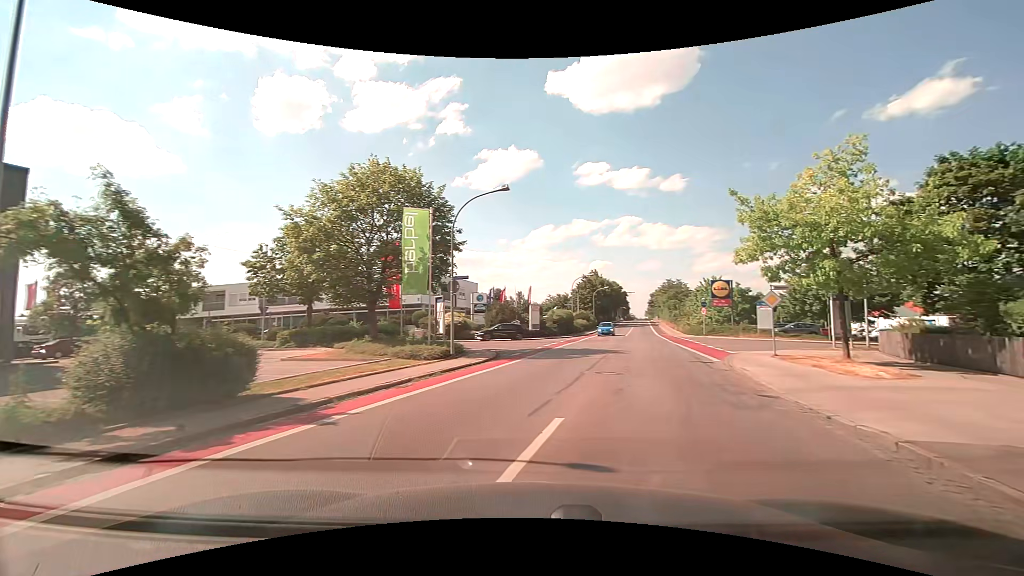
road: tertiary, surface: asphalt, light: Day
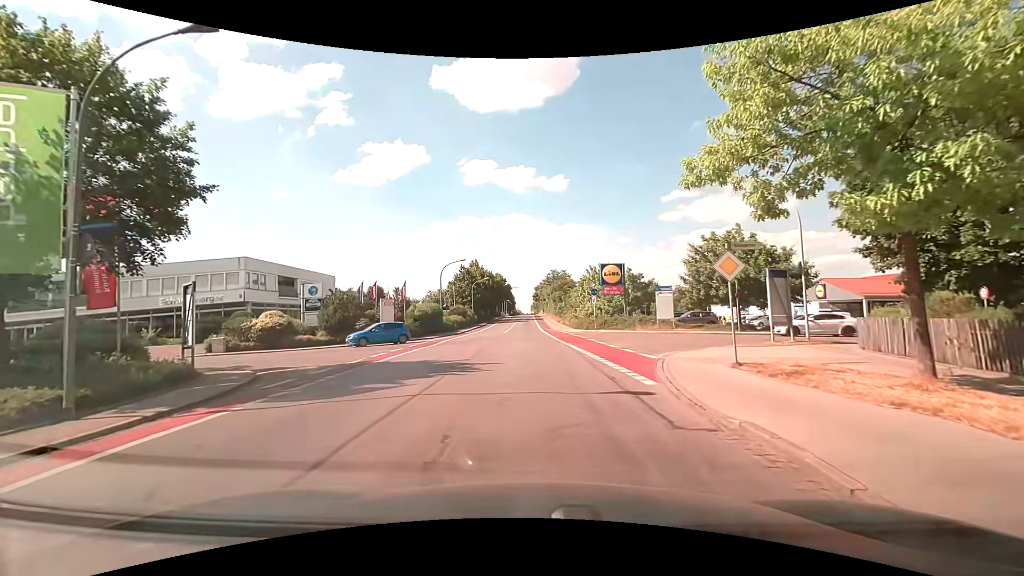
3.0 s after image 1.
(+2.4, +11.4) m; +13°
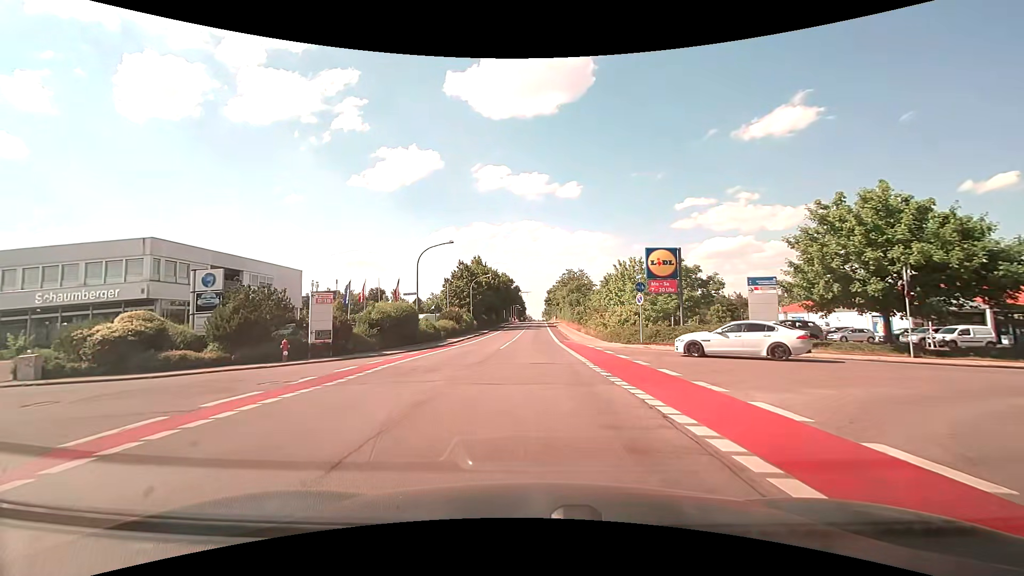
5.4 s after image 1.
(-0.2, +14.6) m; -1°
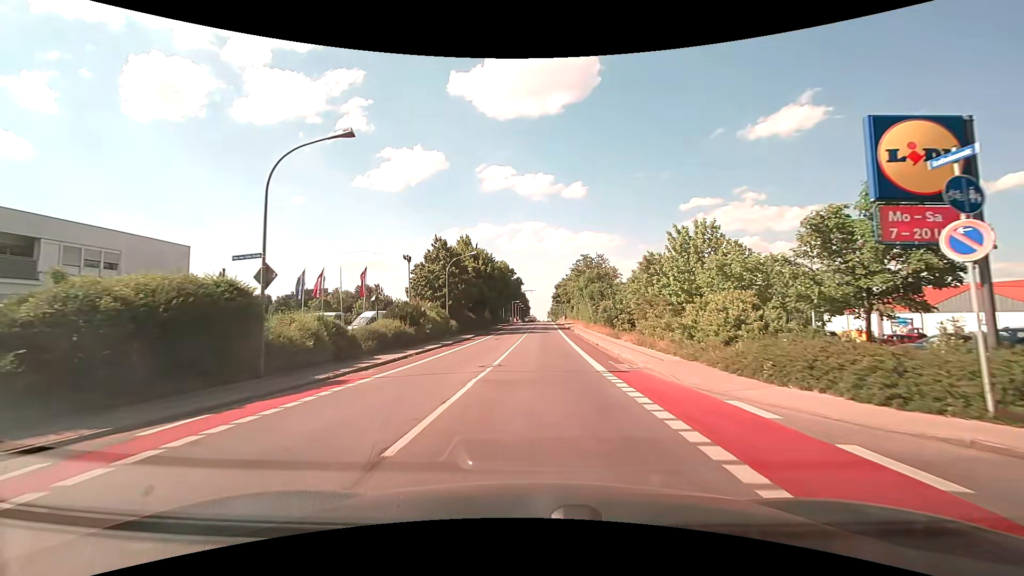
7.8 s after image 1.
(-0.3, +21.0) m; -1°
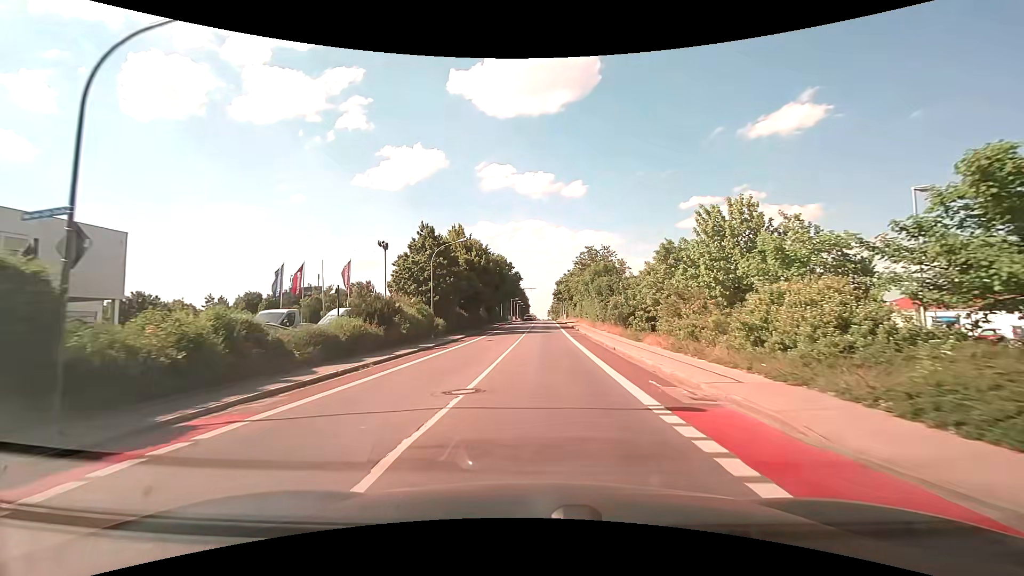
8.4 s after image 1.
(0.0, +6.2) m; 0°
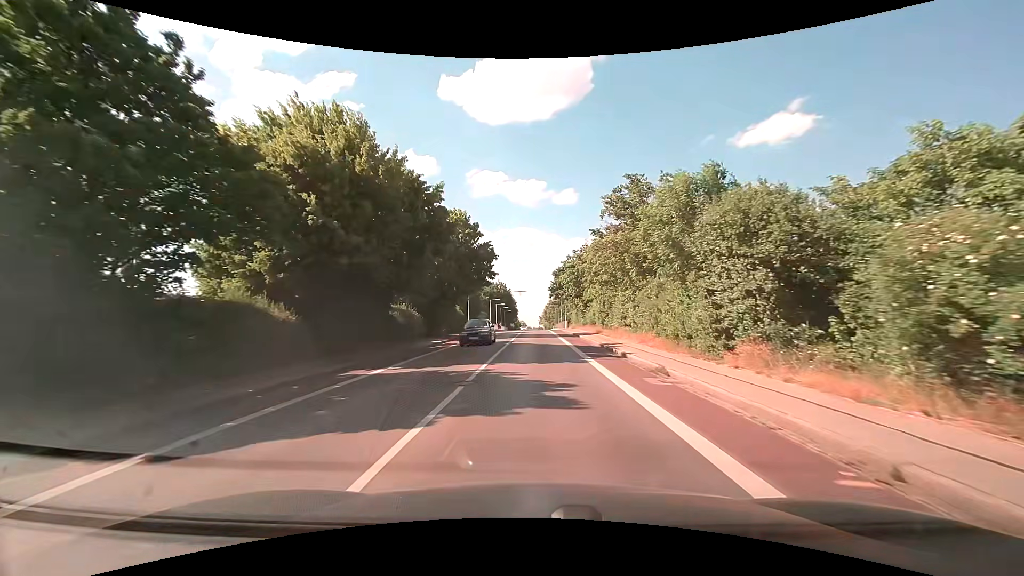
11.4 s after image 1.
(+0.4, +33.9) m; +1°
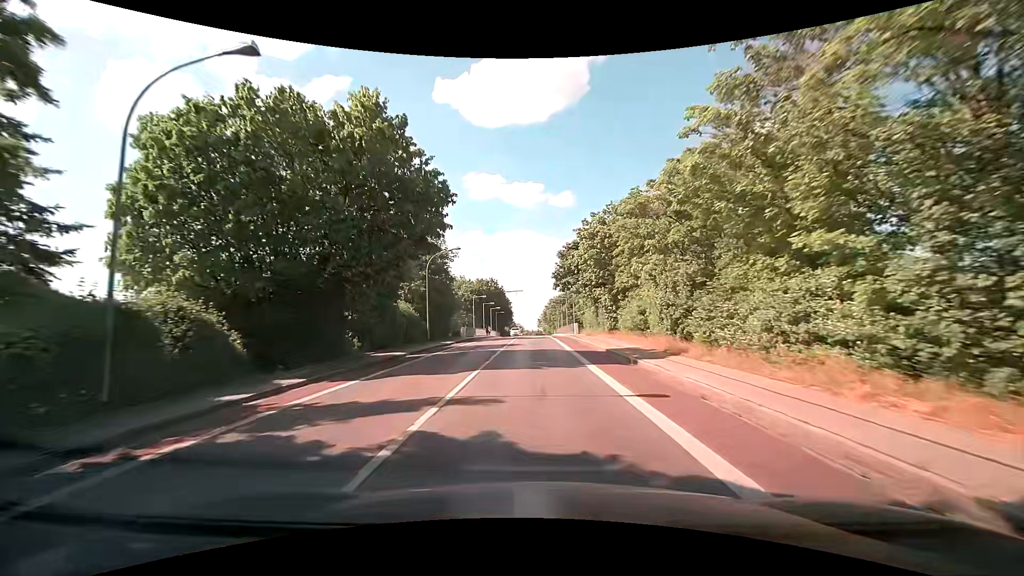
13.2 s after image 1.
(+0.1, +21.7) m; 0°
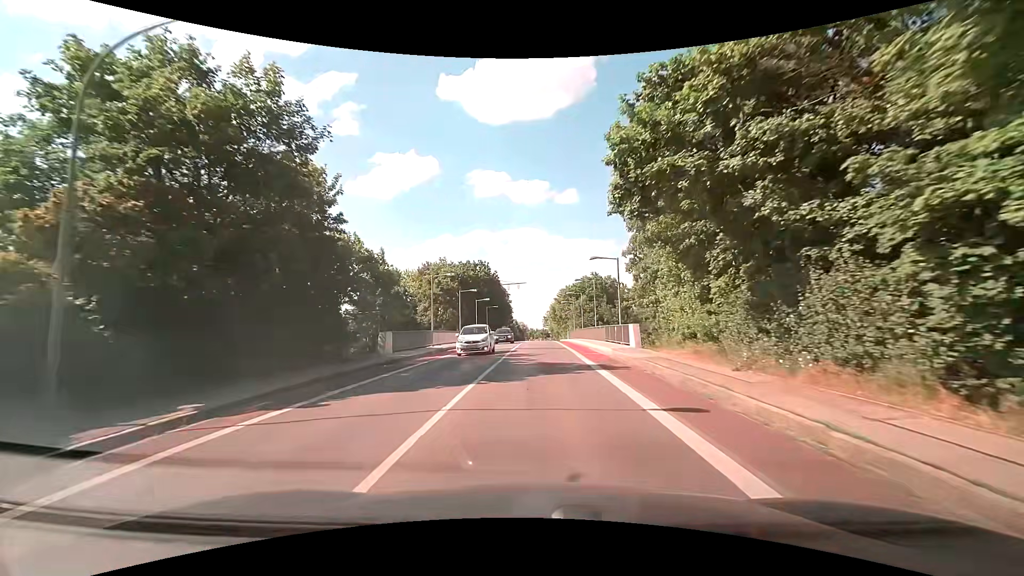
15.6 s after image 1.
(-0.2, +29.9) m; -1°
(0, +10) (0, +20) (0, +30) (0, +40) (+1, +50) (+1, +60) (+1, +70) (+1, +80) (+1, +90) (+1, +100) m
